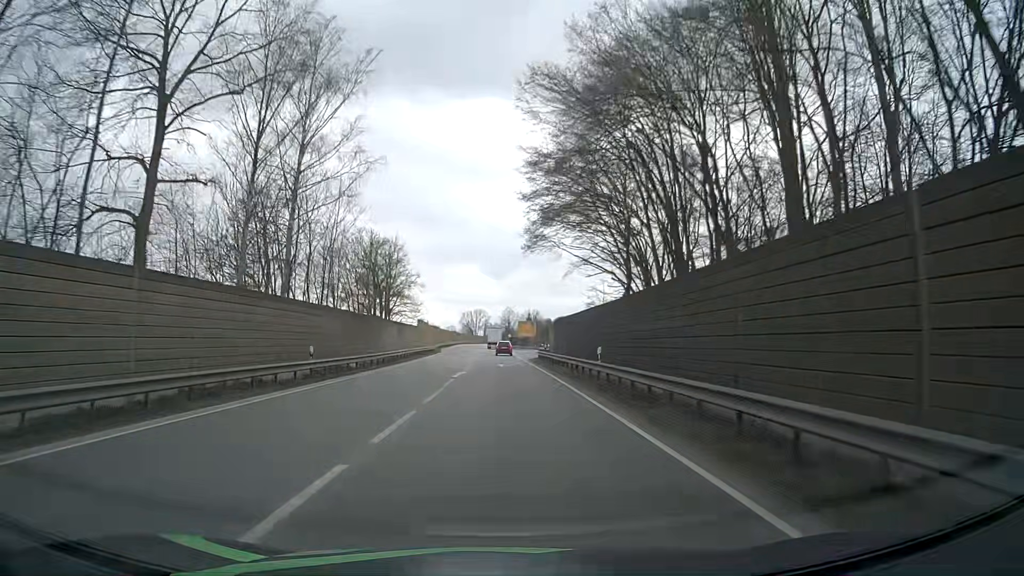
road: primary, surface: asphalt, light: Day
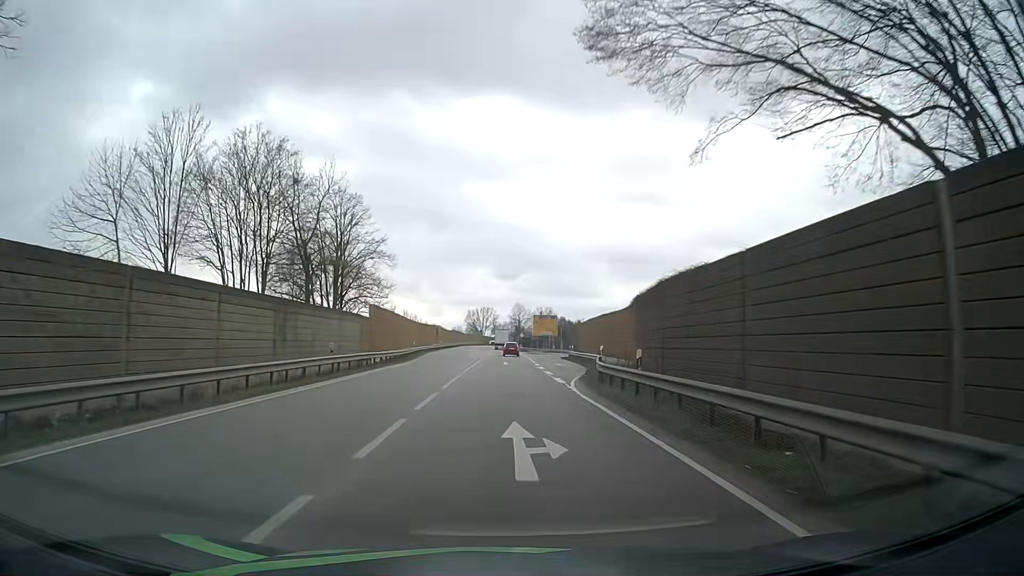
(-0.4, +30.8) m; -2°
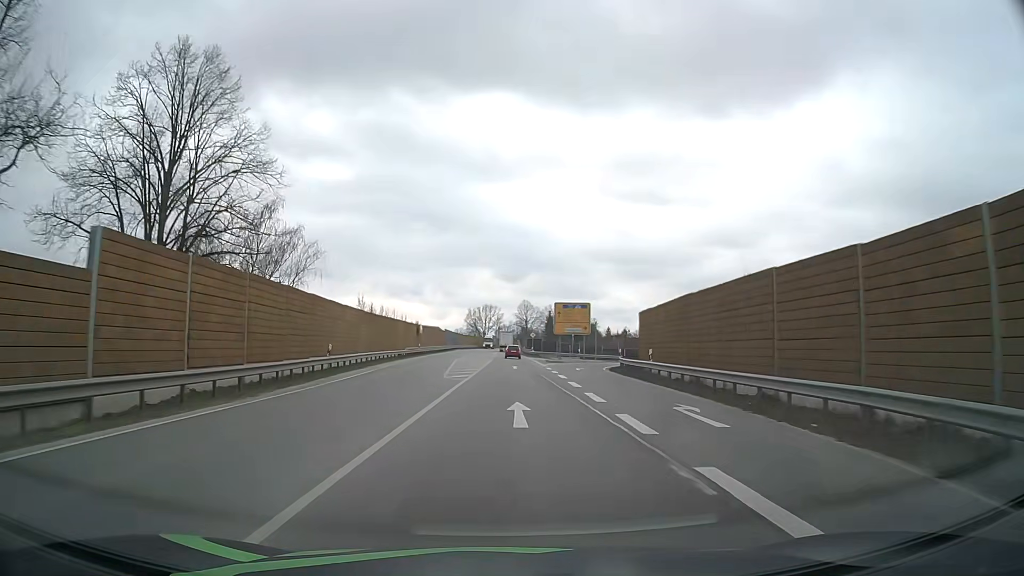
(+0.1, +31.2) m; 0°
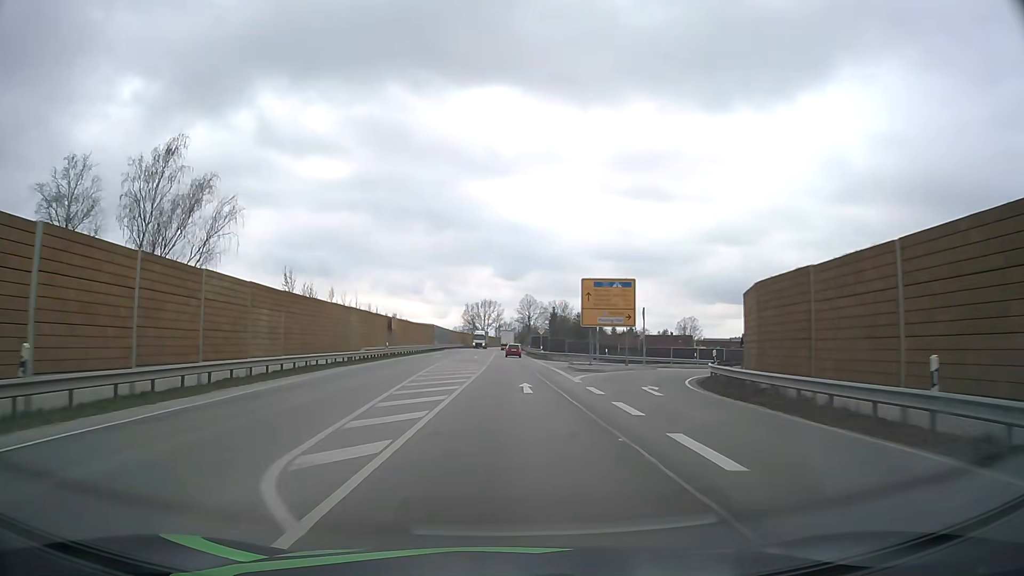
(0.0, +21.1) m; 0°
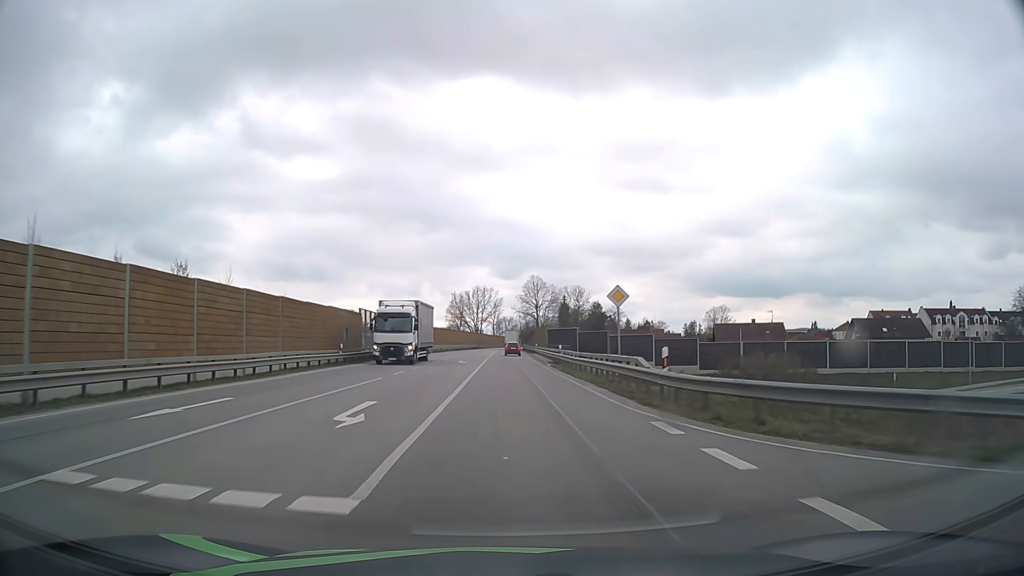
(-0.1, +53.7) m; 0°
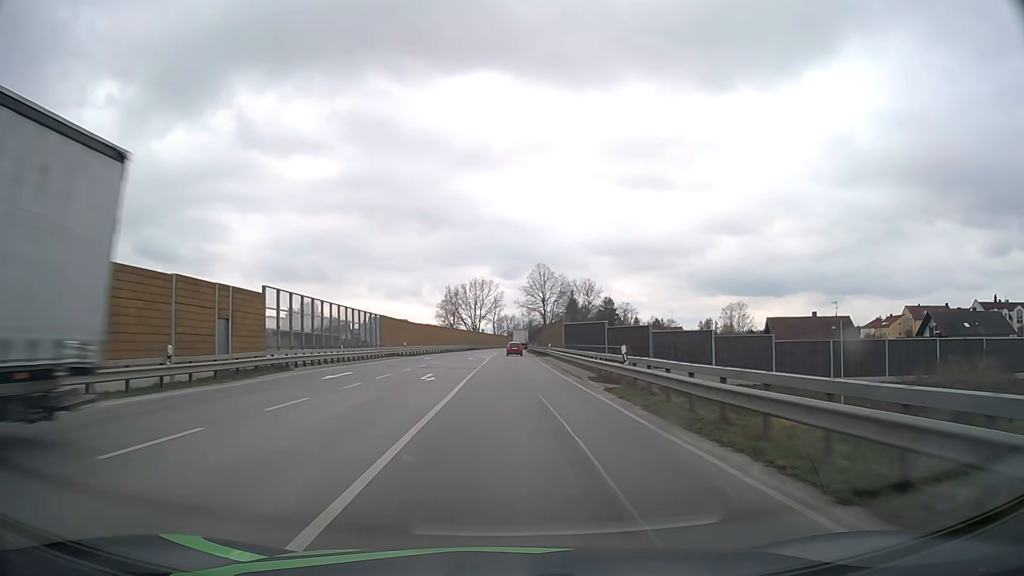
(-0.1, +21.9) m; 0°
